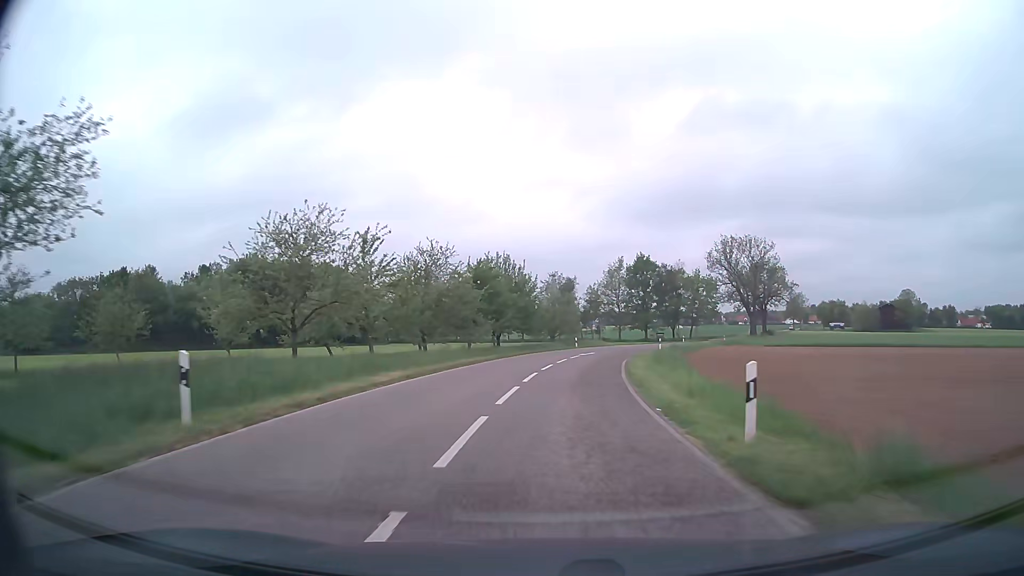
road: unclassified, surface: asphalt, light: Day
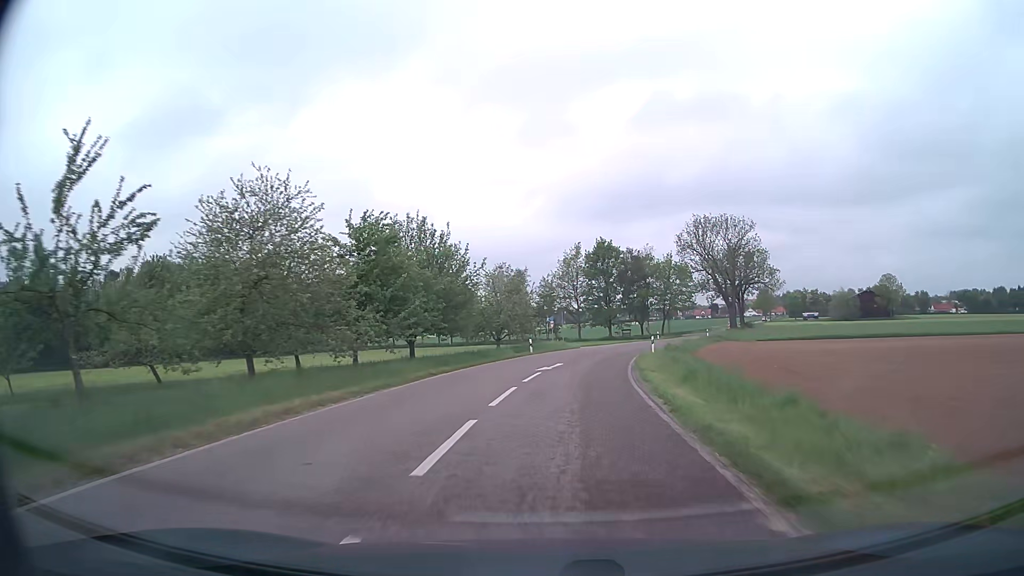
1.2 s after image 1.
(+0.5, +18.2) m; +4°
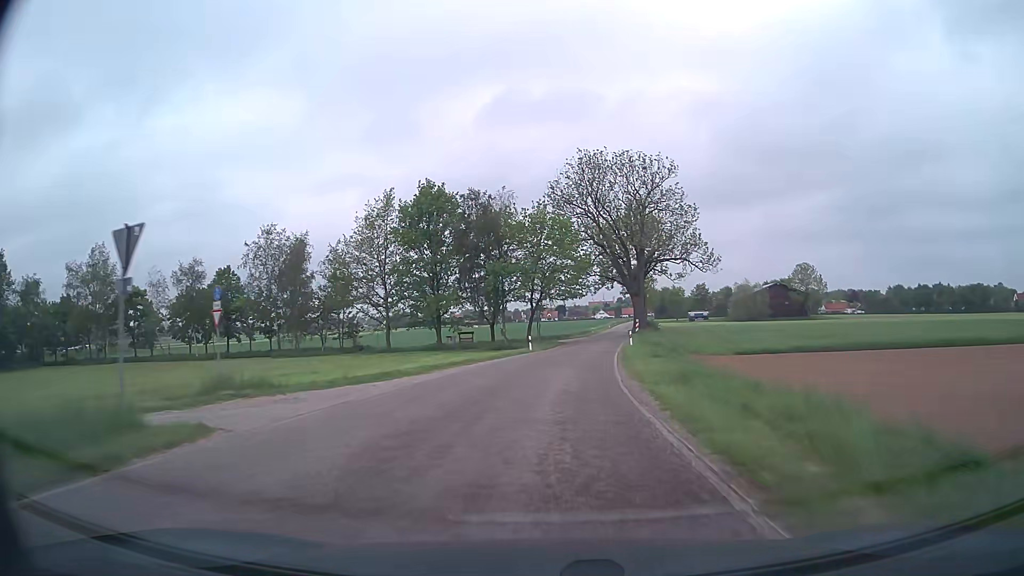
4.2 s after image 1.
(+4.9, +45.2) m; +13°
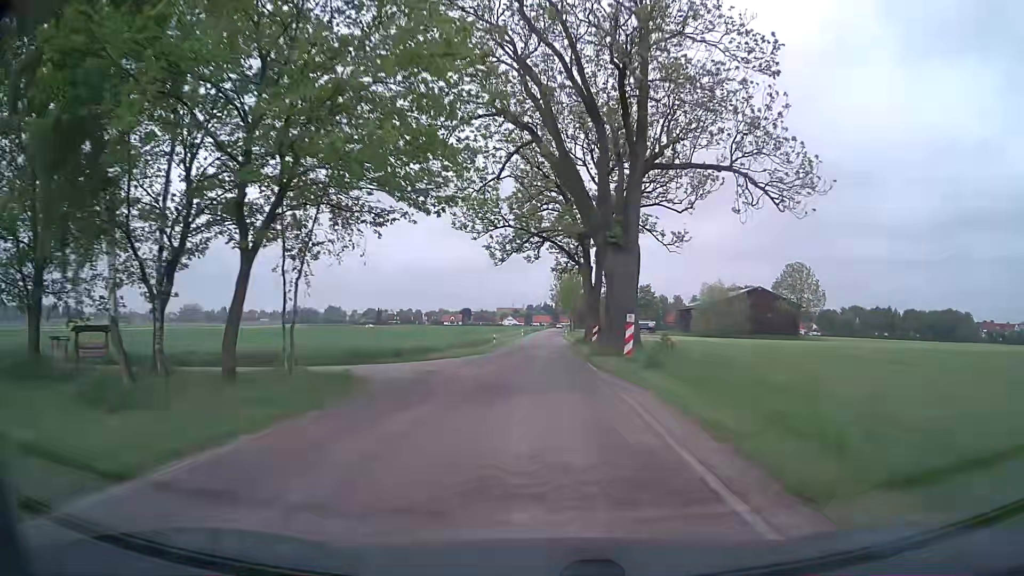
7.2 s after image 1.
(+3.8, +47.9) m; +8°
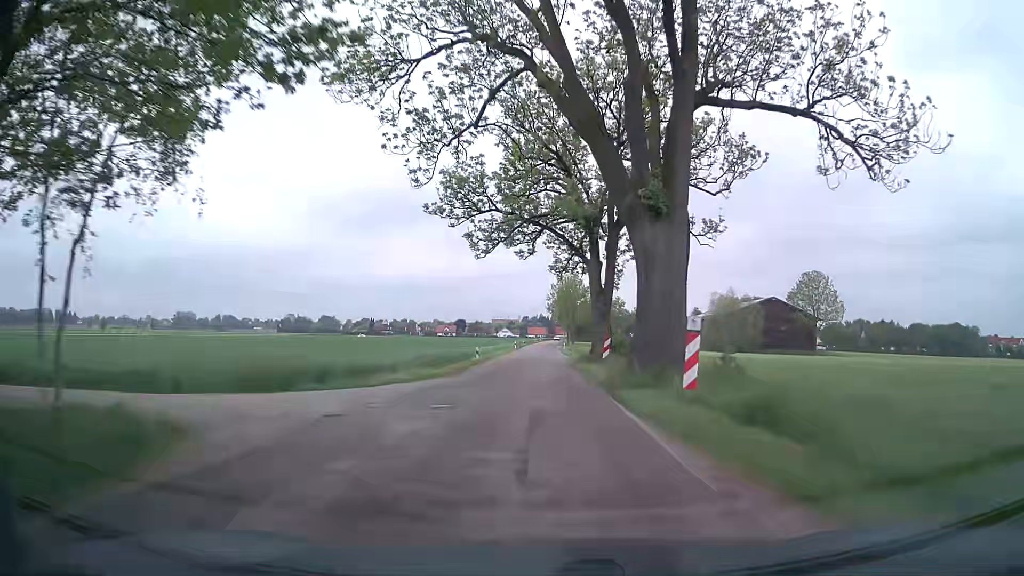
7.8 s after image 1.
(+0.1, +9.8) m; +1°
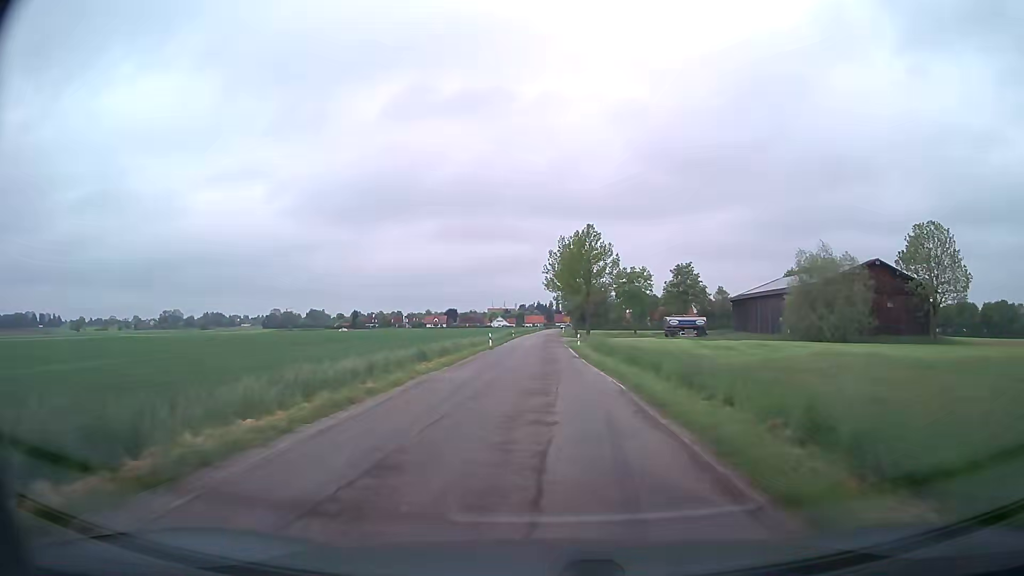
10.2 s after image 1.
(+0.1, +38.5) m; +1°
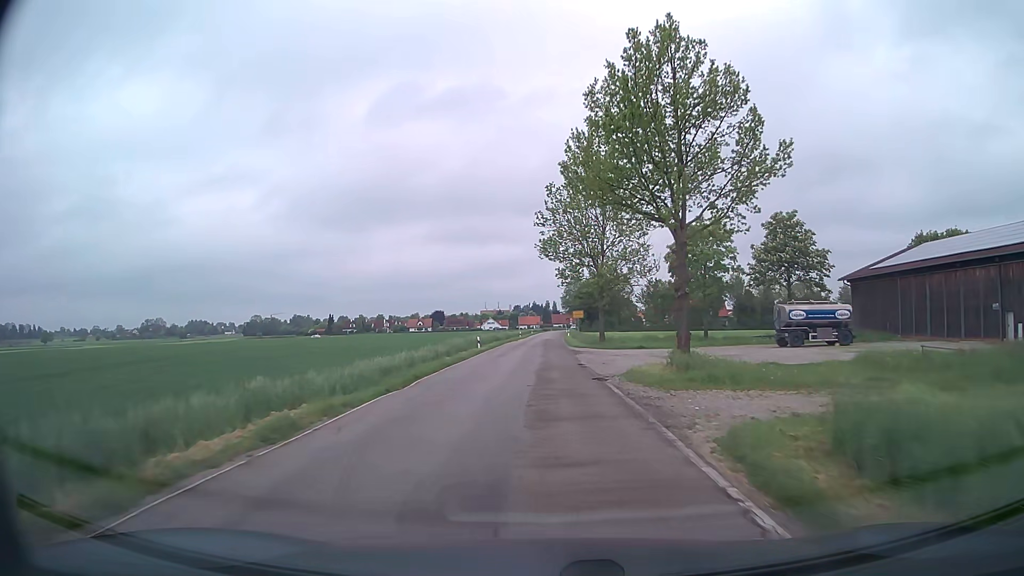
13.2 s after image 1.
(-0.3, +45.1) m; 0°
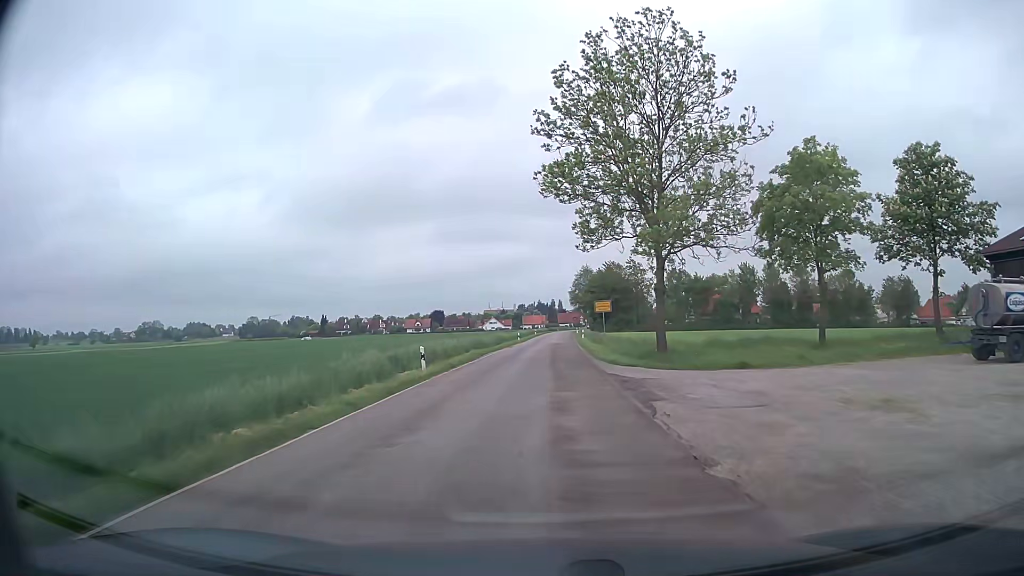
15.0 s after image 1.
(-0.1, +22.7) m; 0°
(0, +10) (0, +20) (0, +30) (+1, +40) (+1, +50) (+1, +60) (+1, +70) (+2, +80) (+2, +90) (+2, +100) m
